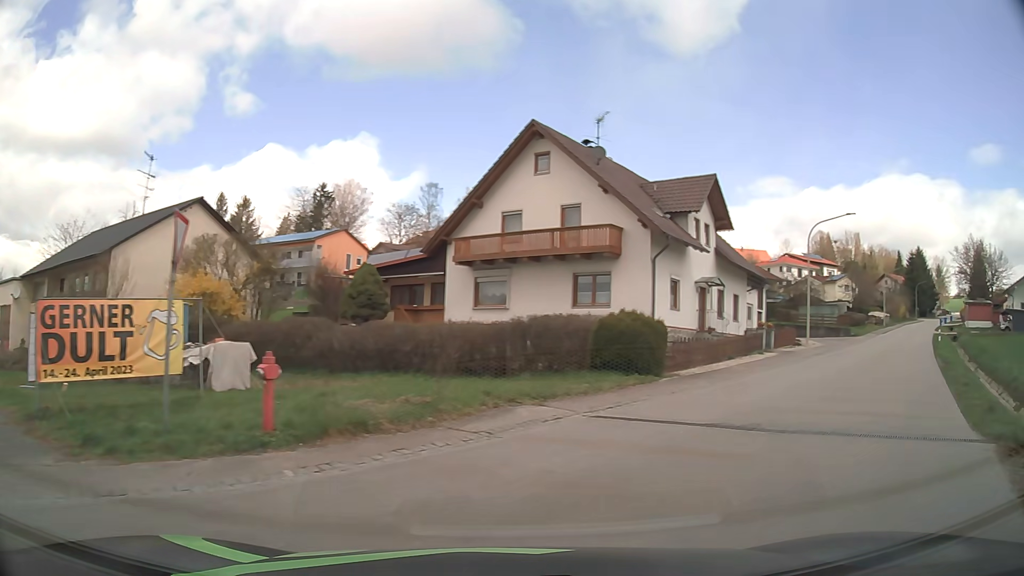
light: Day
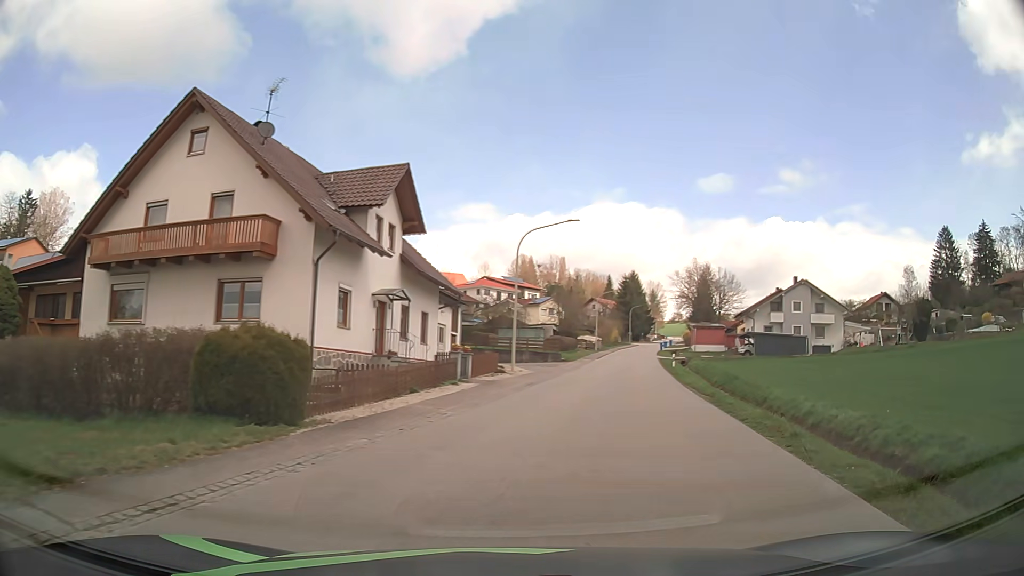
(+1.6, +6.0) m; +27°
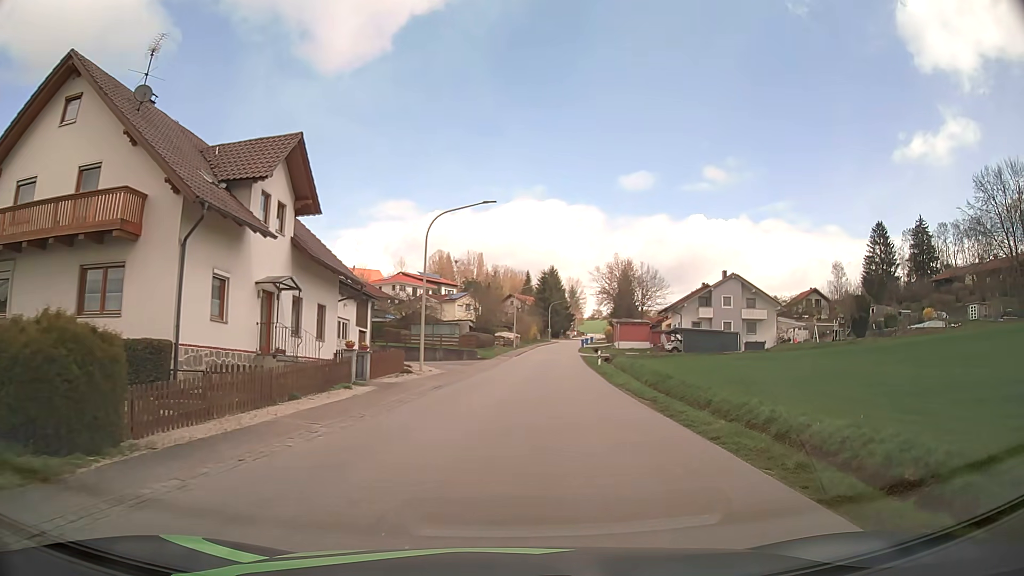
(+0.2, +3.6) m; +7°
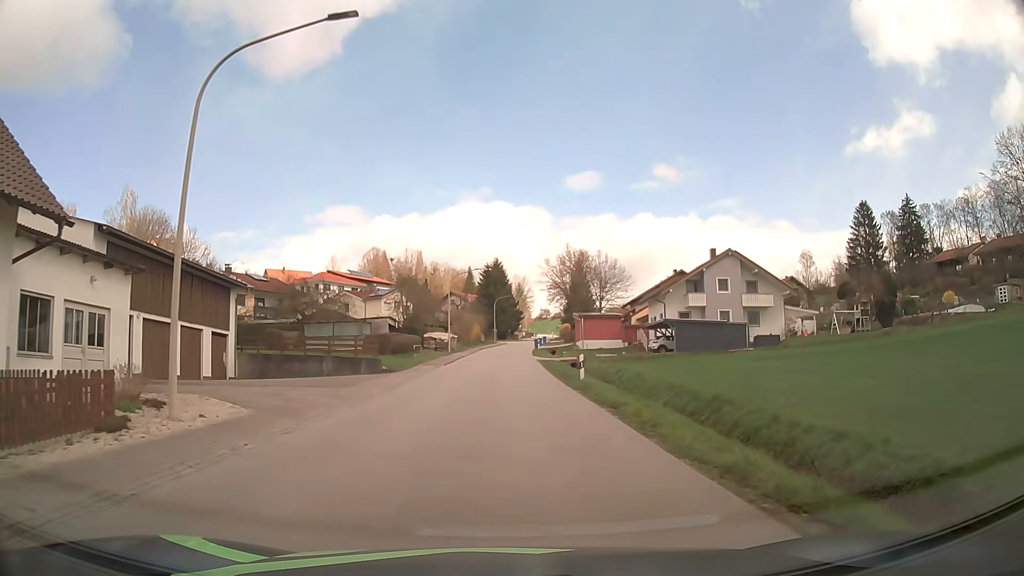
(+1.0, +18.2) m; +4°
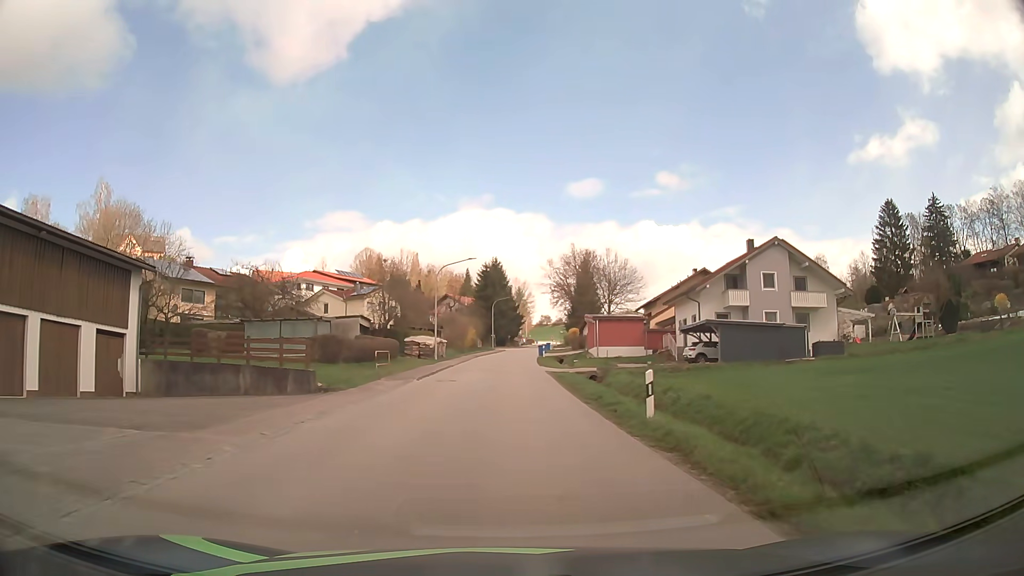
(0.0, +11.2) m; -1°
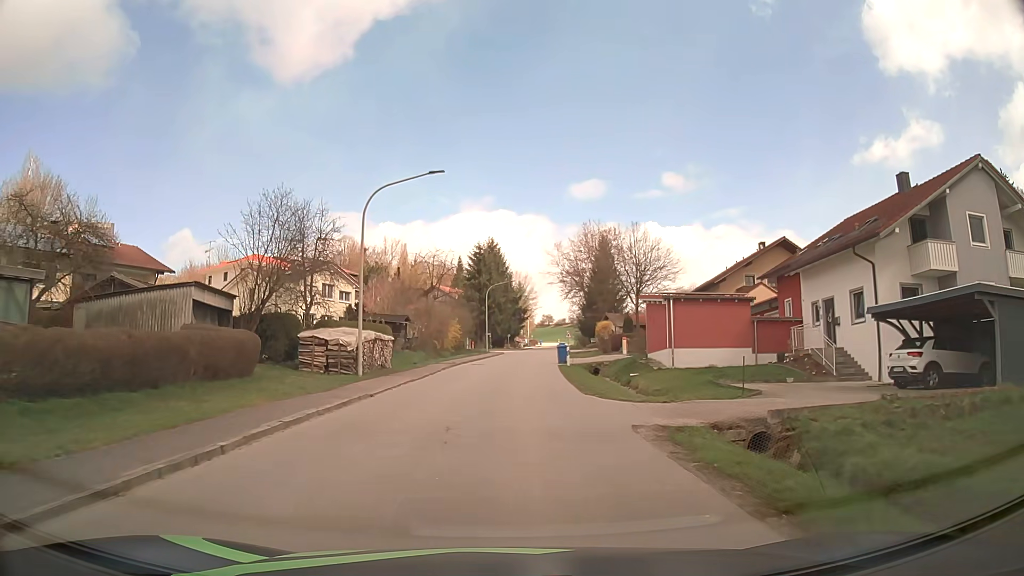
(+0.2, +25.3) m; 0°
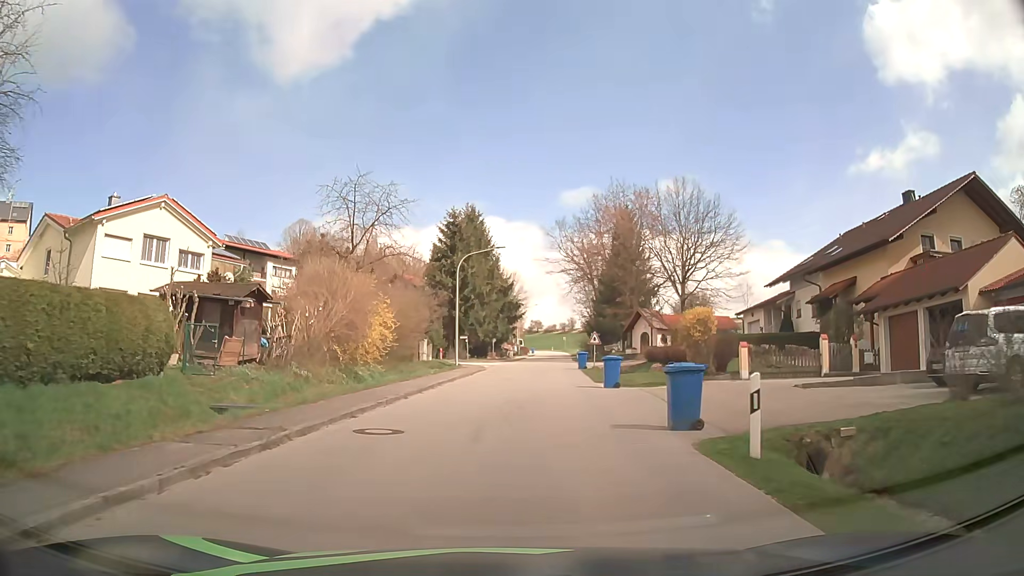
(+0.2, +28.3) m; +1°
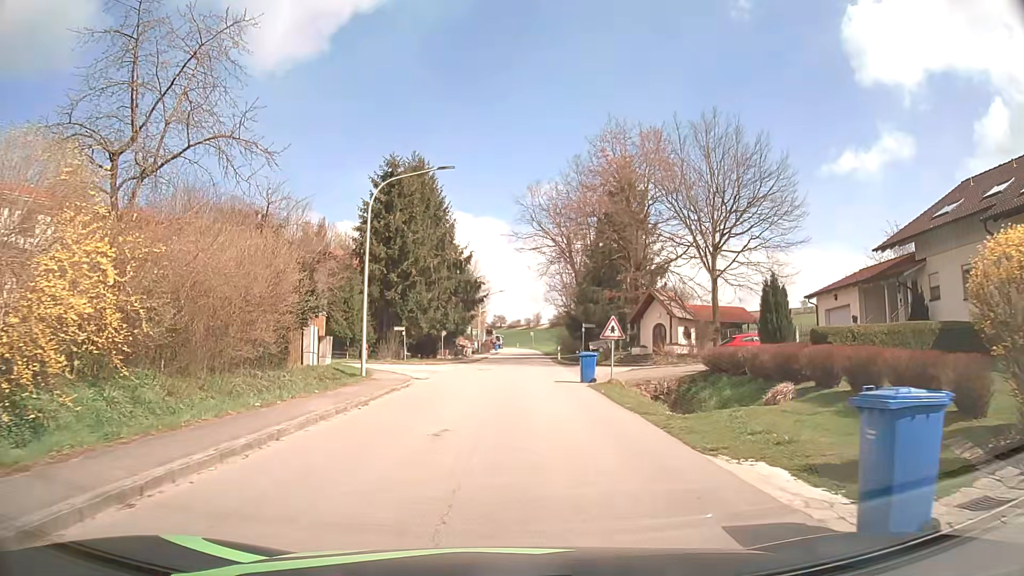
(+0.5, +18.4) m; +3°
(0, +10) (0, +20) (+1, +30) (+1, +40) (+2, +50) (+2, +60) (+3, +70) (+3, +80) (+4, +90) (+4, +100) m
